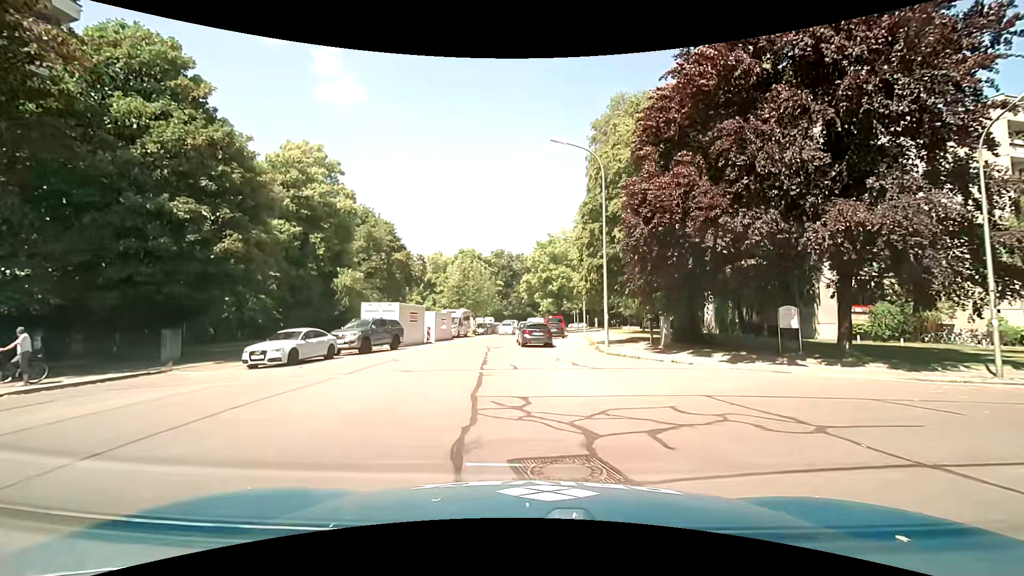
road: residential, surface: asphalt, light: Day
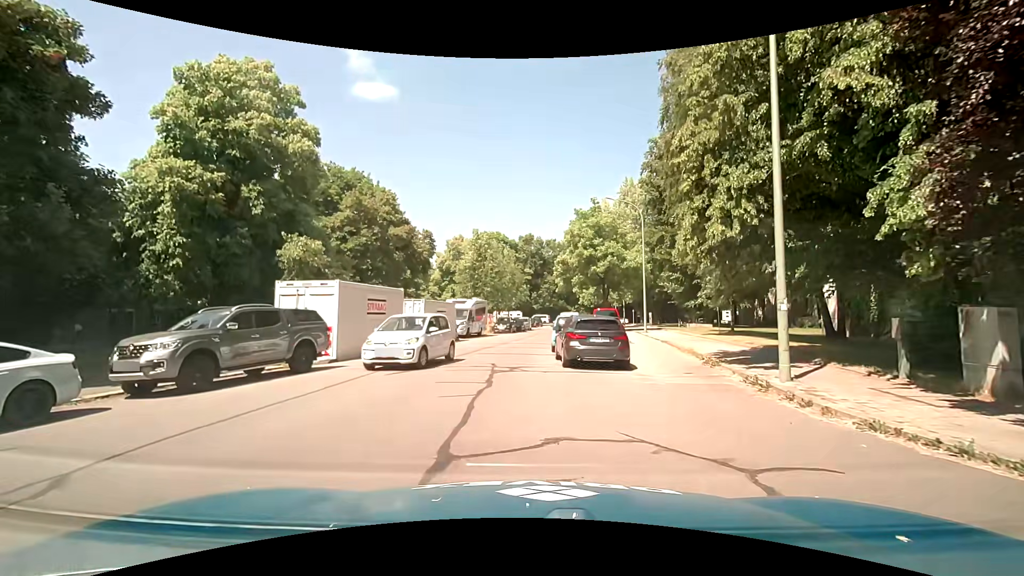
(-0.5, +14.4) m; -4°
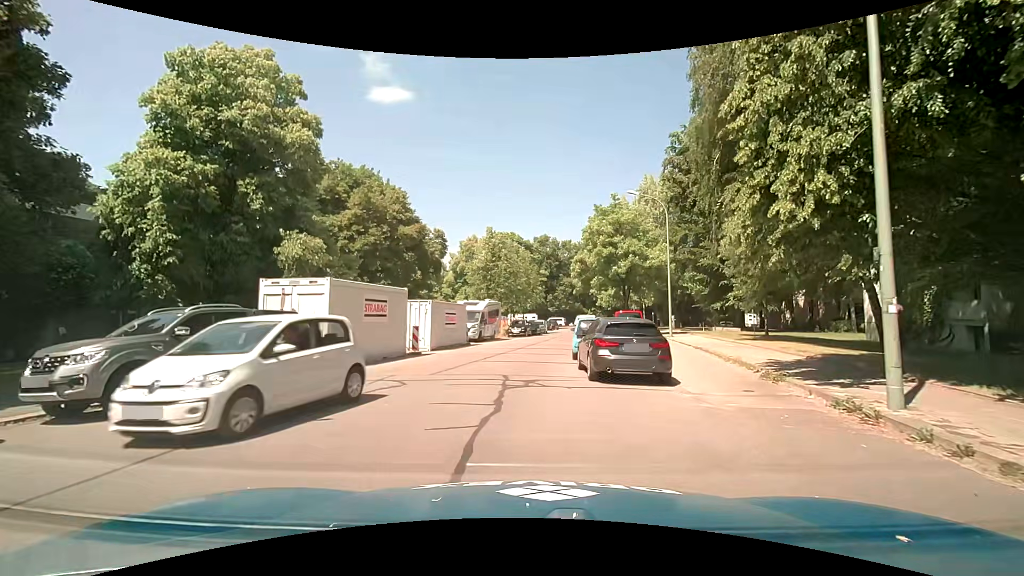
(0.0, +2.3) m; -2°
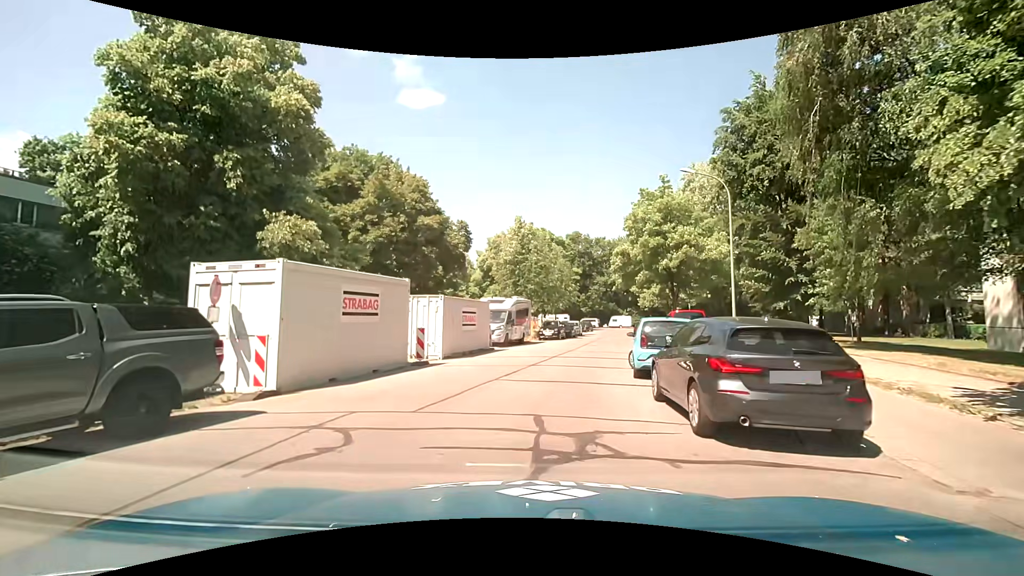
(-0.1, +5.2) m; -4°
(0, +10) (+1, +20) (+4, +30) (+6, +39) (+9, +49) (+12, +59) (+14, +68) (+16, +78) (+18, +88) (+18, +98) m
